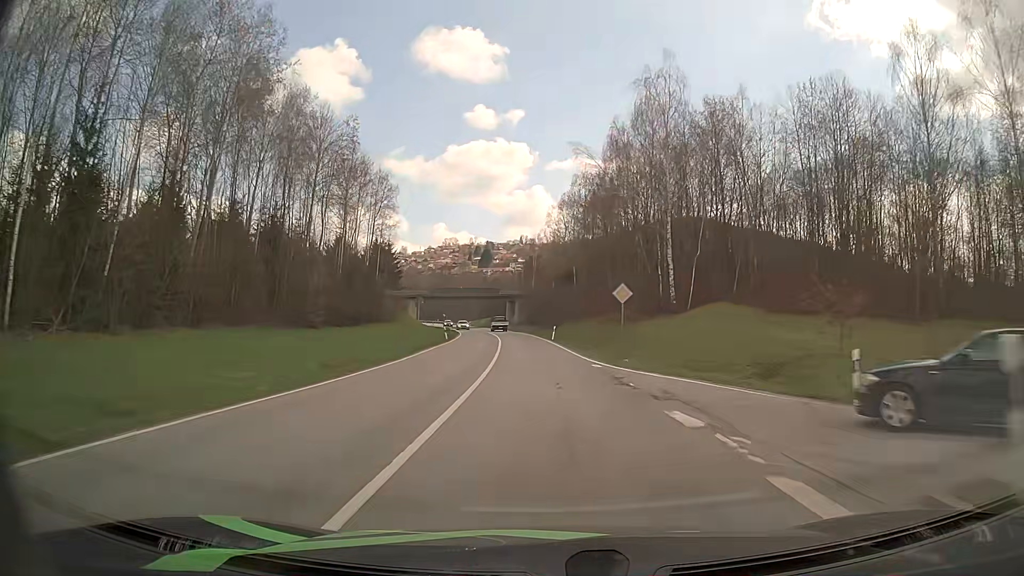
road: secondary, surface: asphalt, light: Day
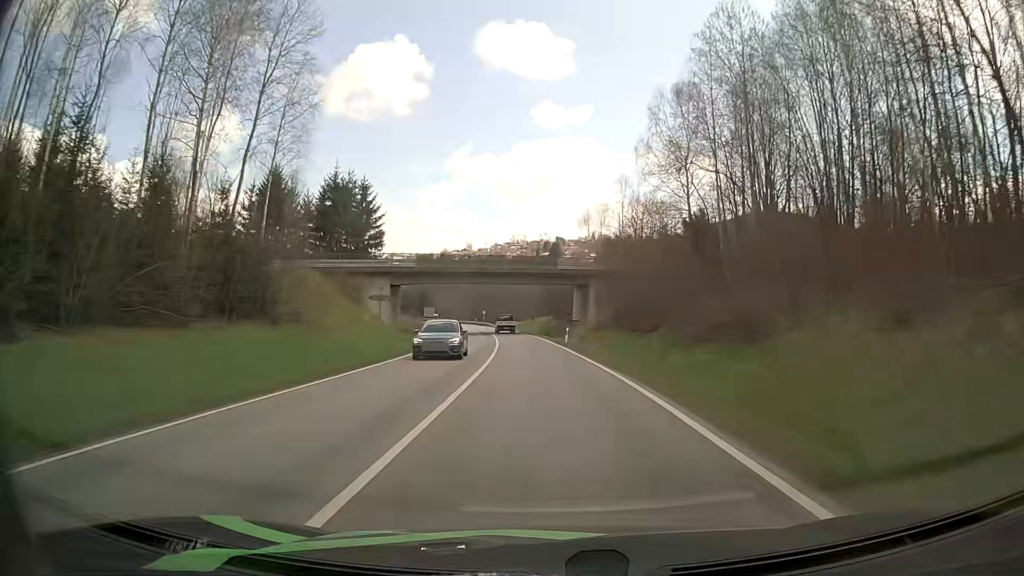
(-3.2, +61.7) m; -6°
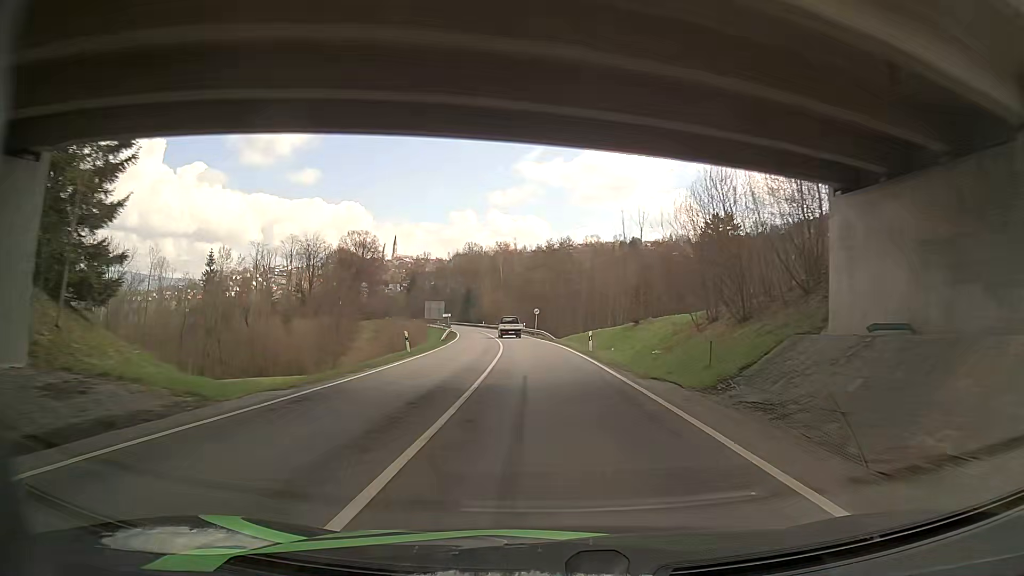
(-3.2, +59.7) m; -6°
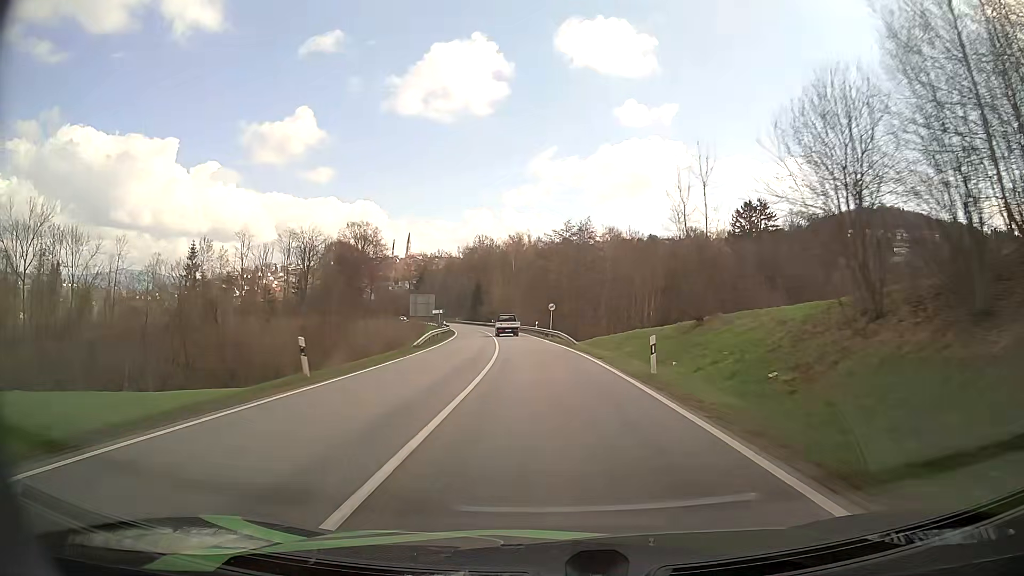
(0.0, +15.2) m; +1°
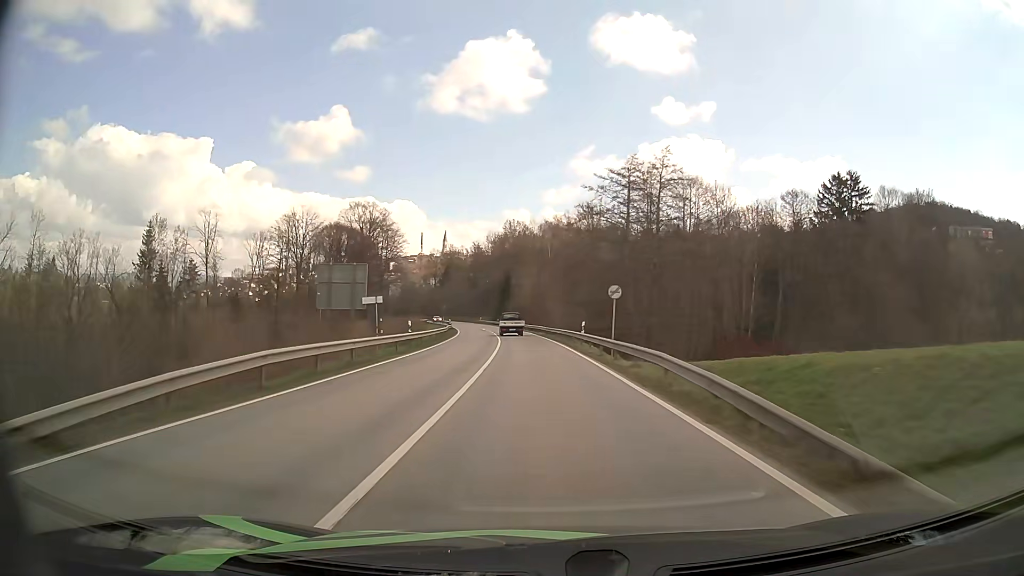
(-1.7, +30.1) m; -6°
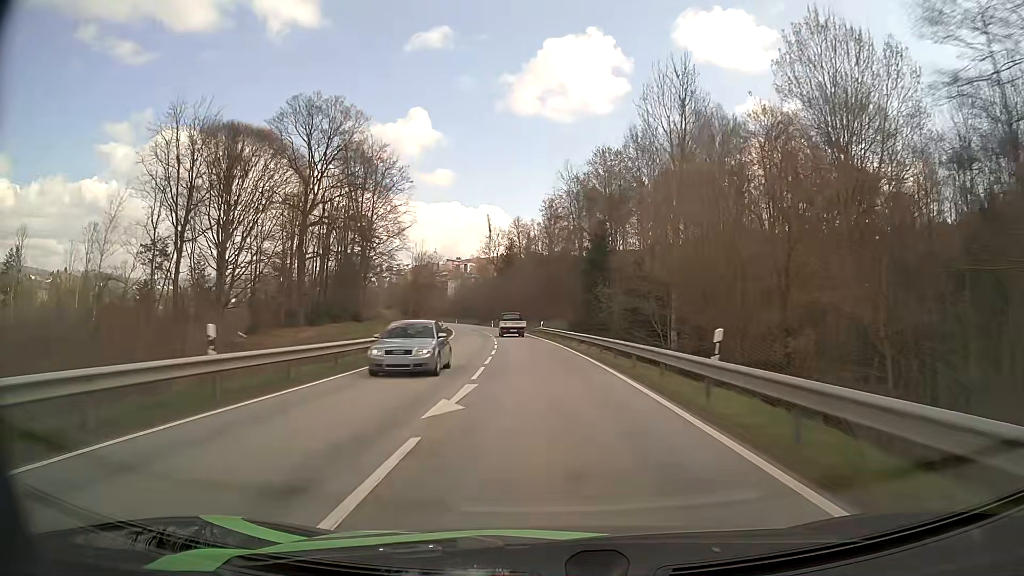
(-4.9, +75.3) m; -7°
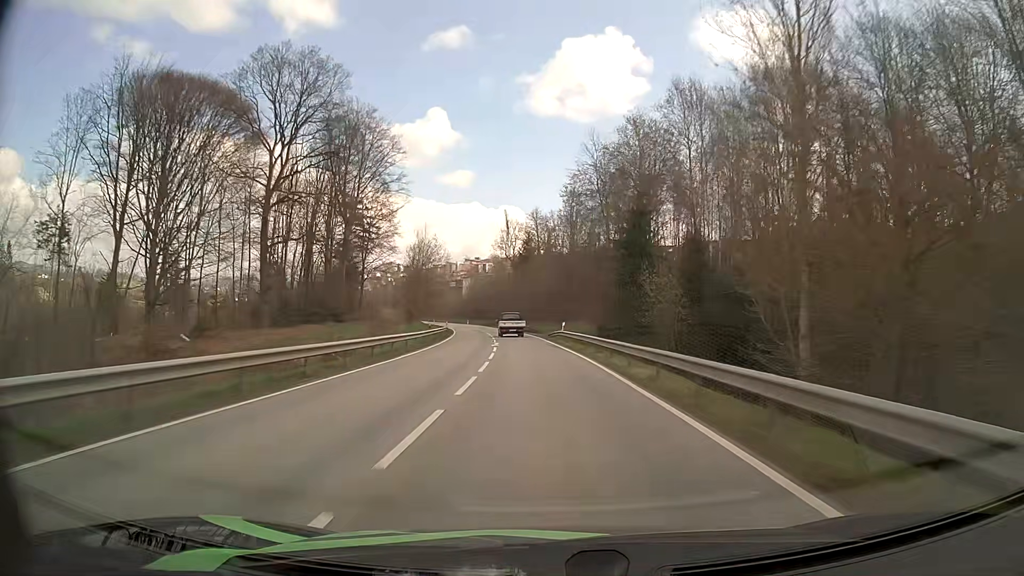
(-0.2, +15.2) m; -2°
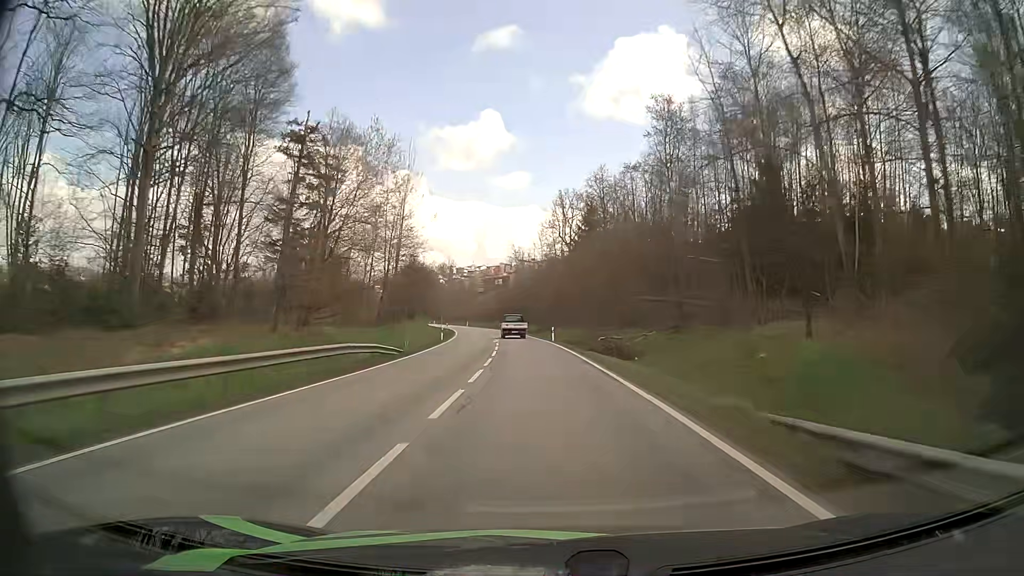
(-2.0, +45.1) m; -5°
(0, +10) (0, +20) (-1, +30) (-1, +40) (-2, +50) (-3, +60) (-4, +70) (-6, +80) (-7, +90) (-9, +99) m
